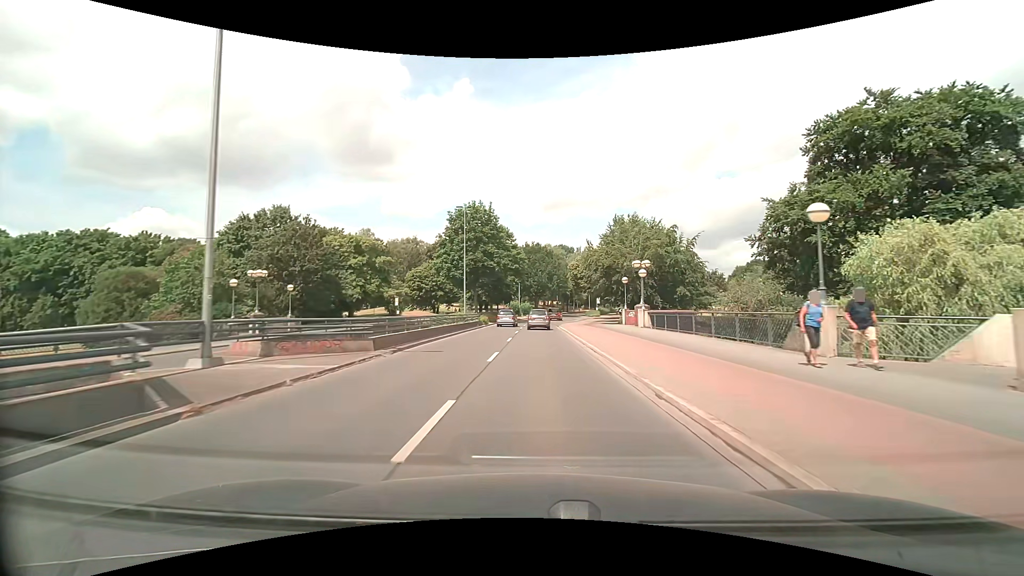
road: primary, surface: asphalt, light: Day
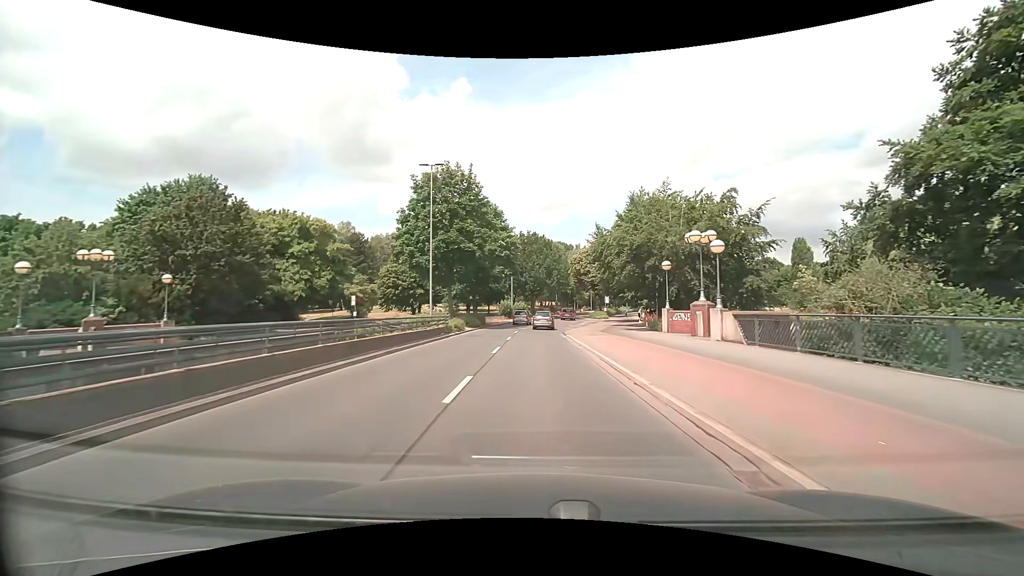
(0.0, +15.3) m; 0°
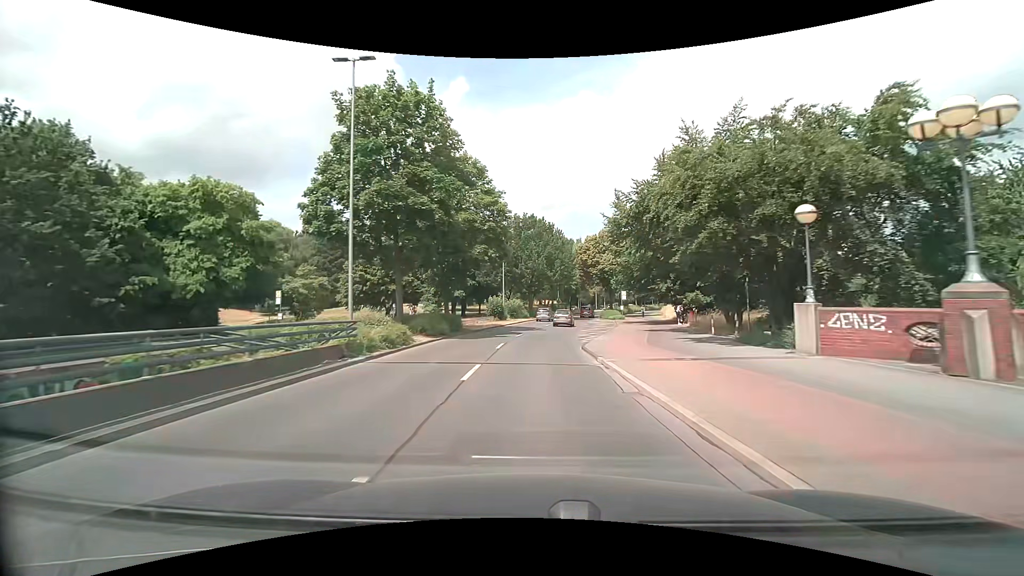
(+0.1, +15.5) m; 0°
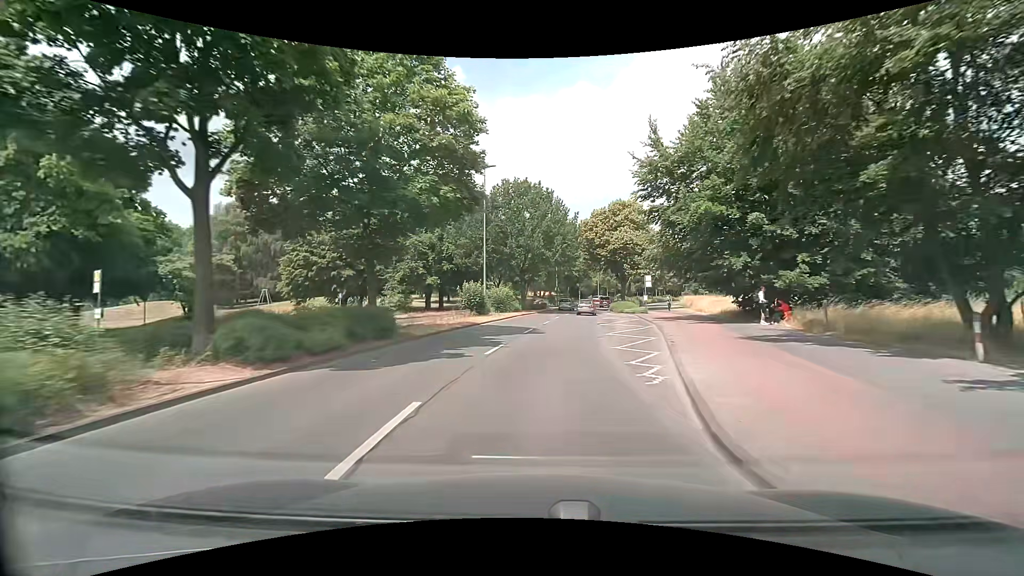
(0.0, +15.5) m; 0°
(0, +10) (+1, +20) (+2, +30) (+3, +40) (+5, +50) (+6, +60) (+8, +69) (+10, +79) (+13, +89) (+16, +98) m
